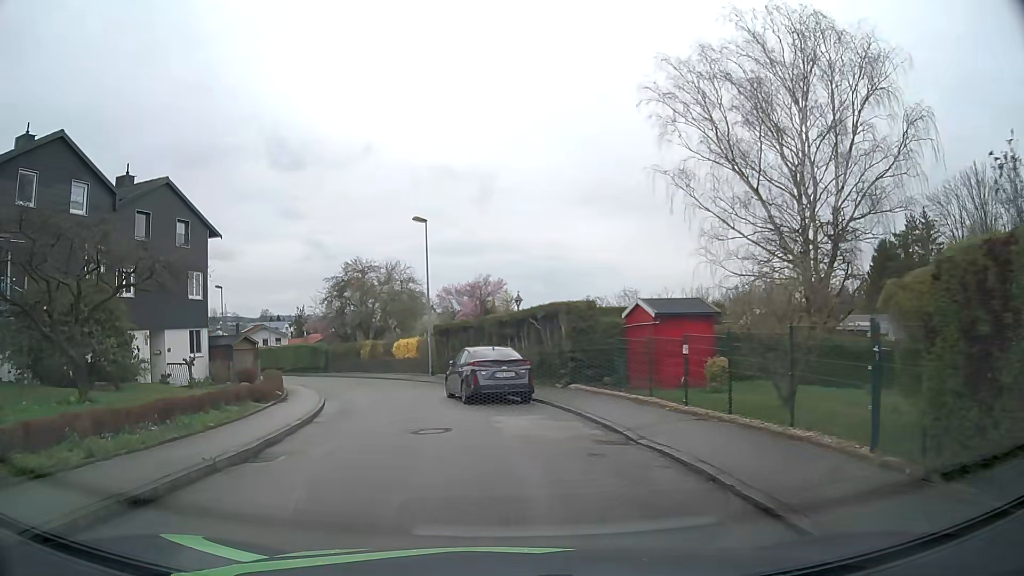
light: Day
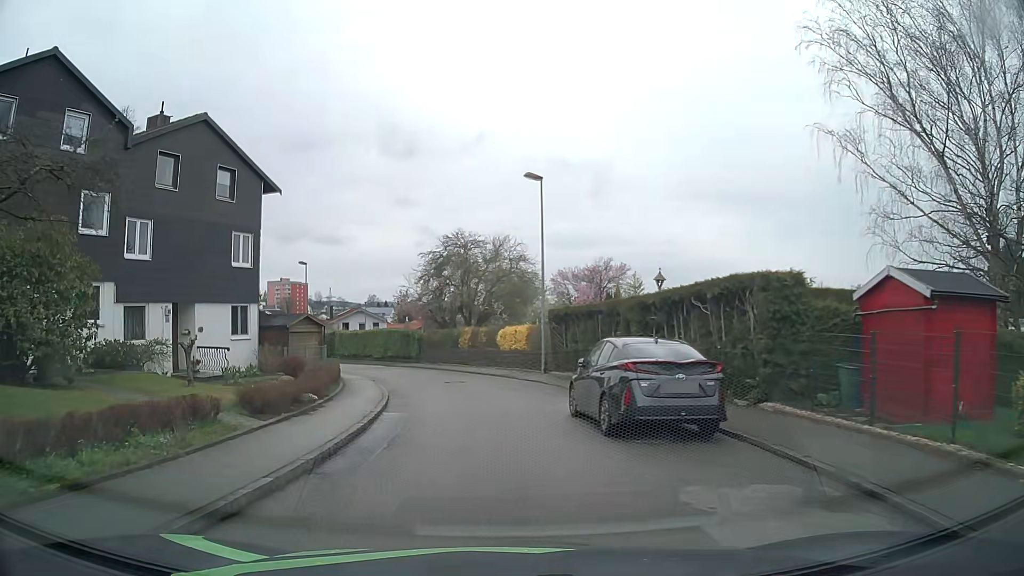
(-0.7, +7.4) m; -10°
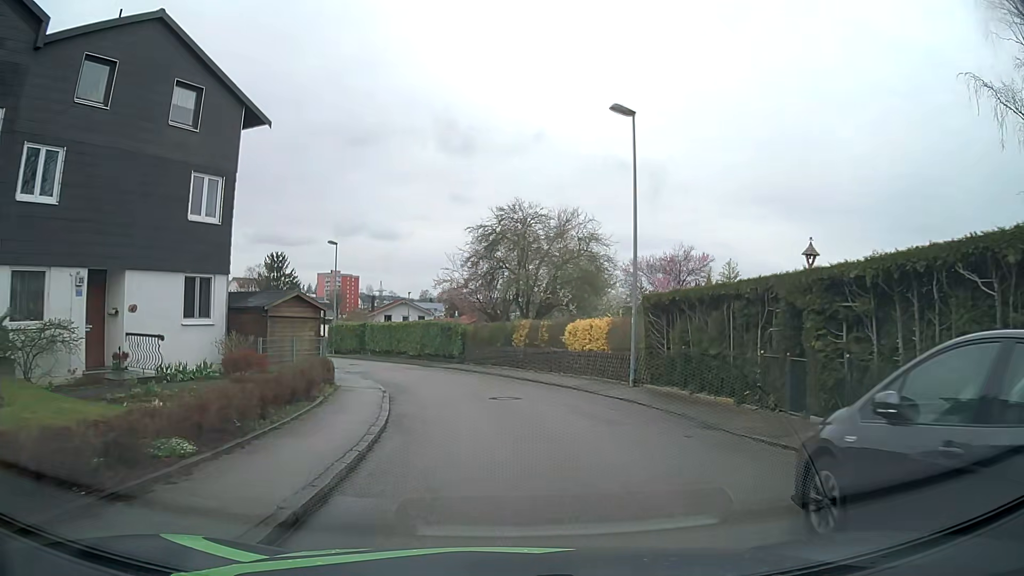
(-0.5, +8.4) m; -5°
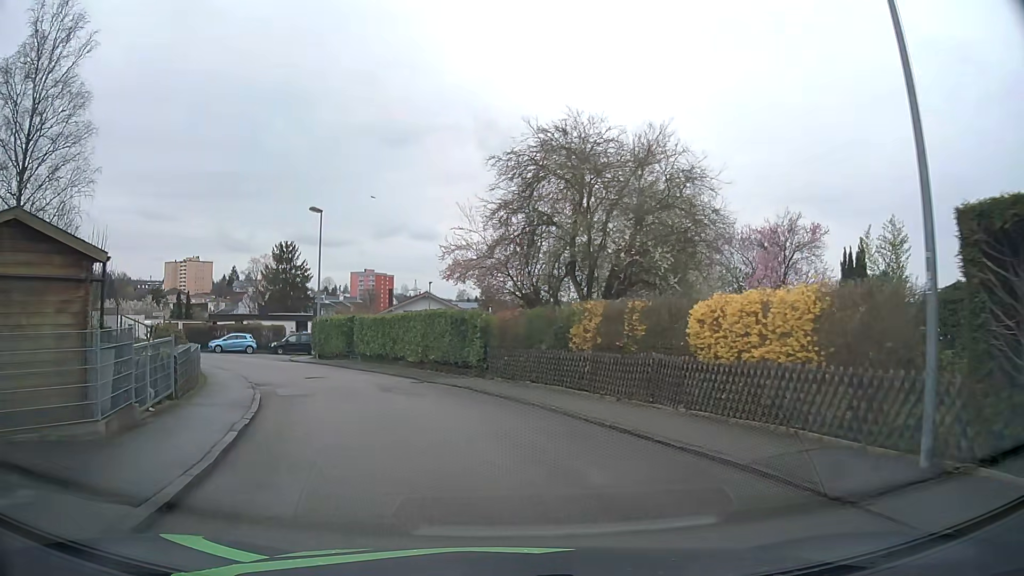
(-0.1, +13.2) m; -2°
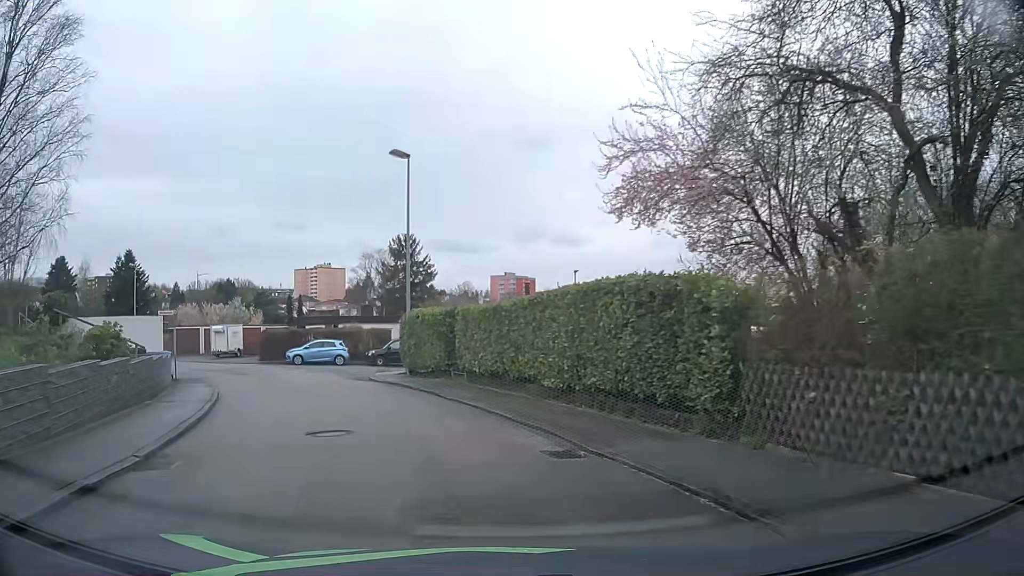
(-1.3, +12.8) m; -12°
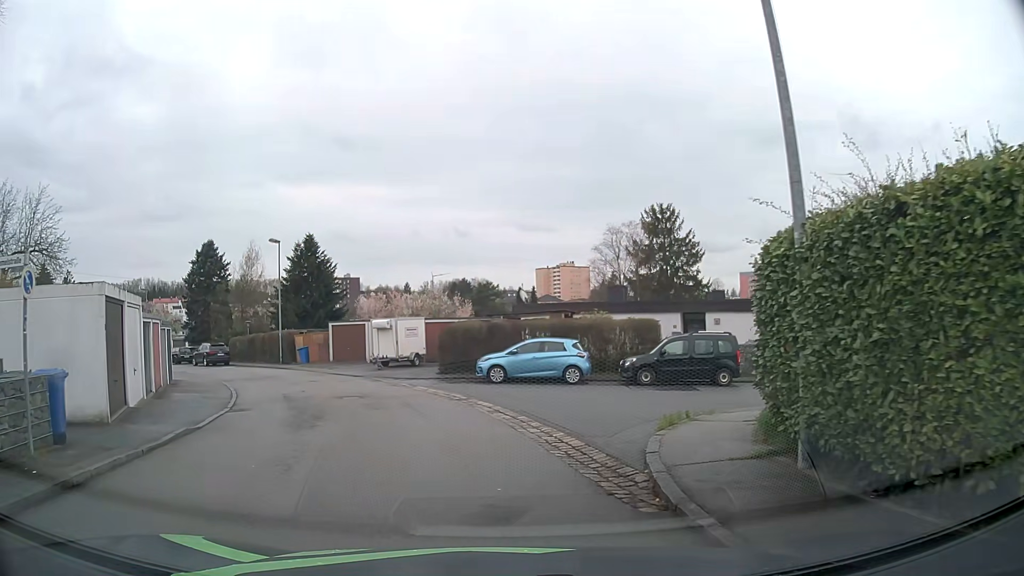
(-3.4, +18.0) m; -21°
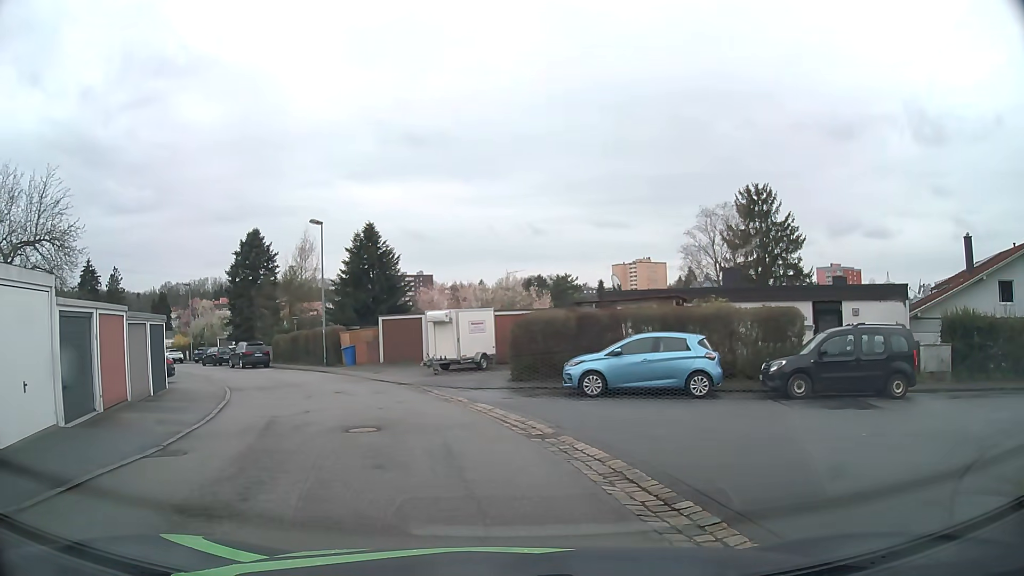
(-0.4, +6.8) m; -8°
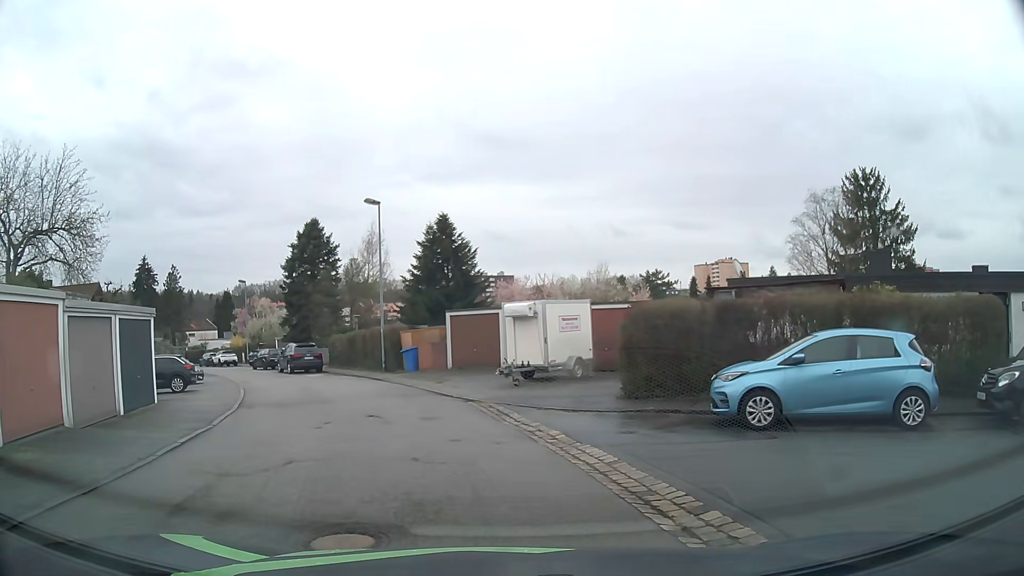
(-0.3, +6.3) m; -5°
(-1, +10) (-4, +19) (-9, +28) (-14, +37) (-19, +45) (-25, +53) (-31, +61) (-38, +69) (-45, +75) (-53, +82) m
